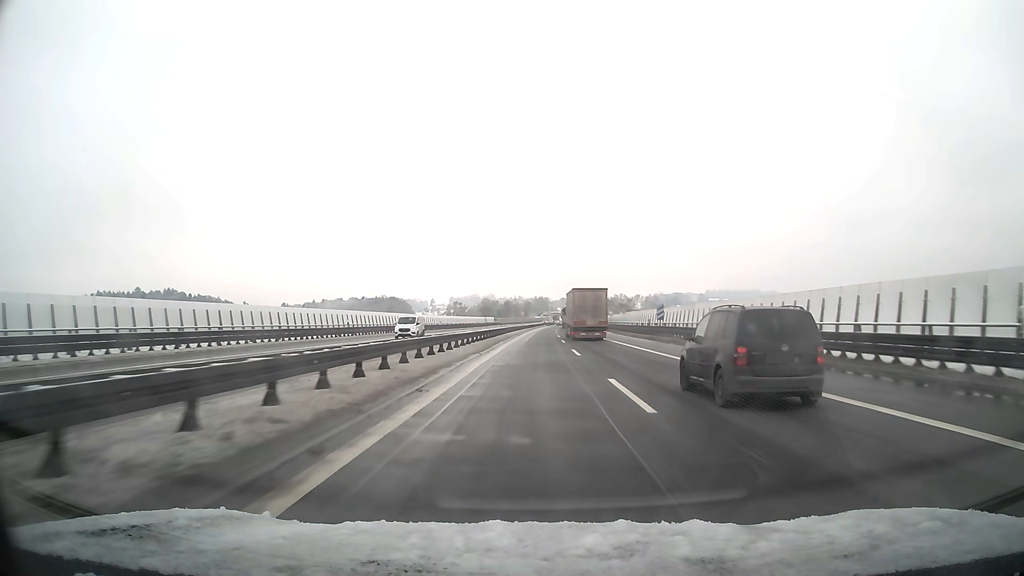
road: motorway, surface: asphalt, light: Day
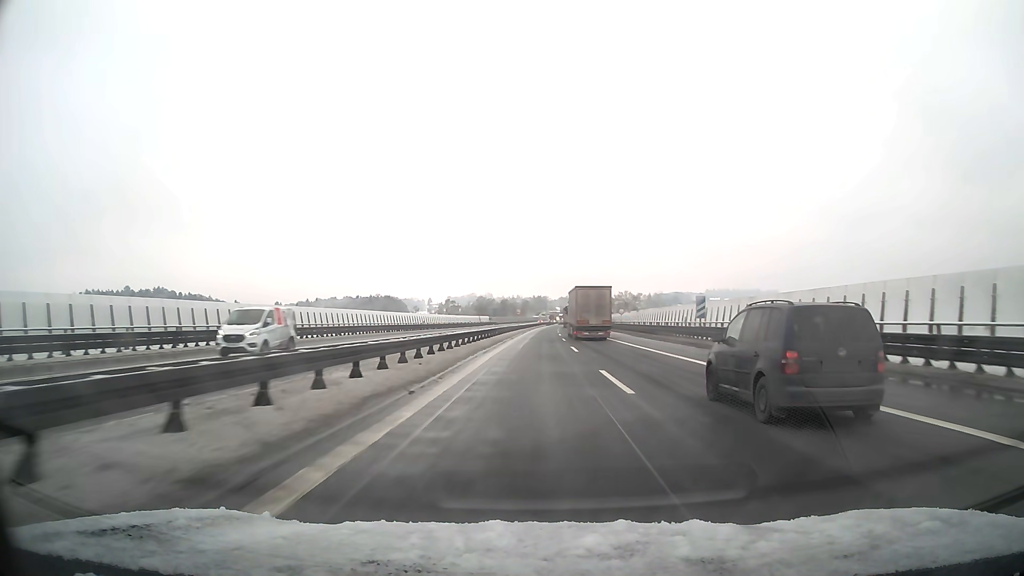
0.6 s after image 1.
(0.0, +15.5) m; 0°
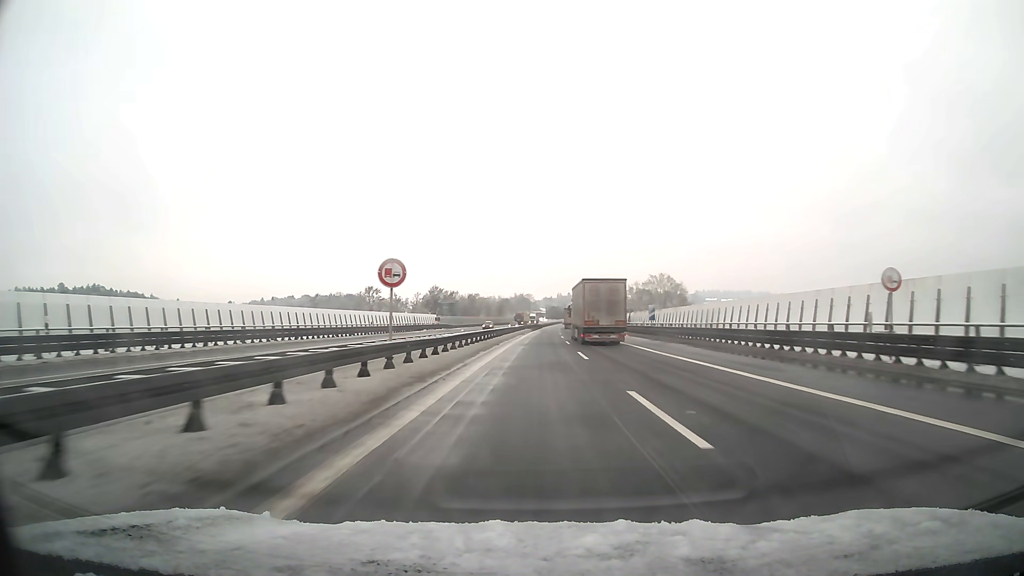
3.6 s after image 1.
(+1.0, +77.8) m; +1°
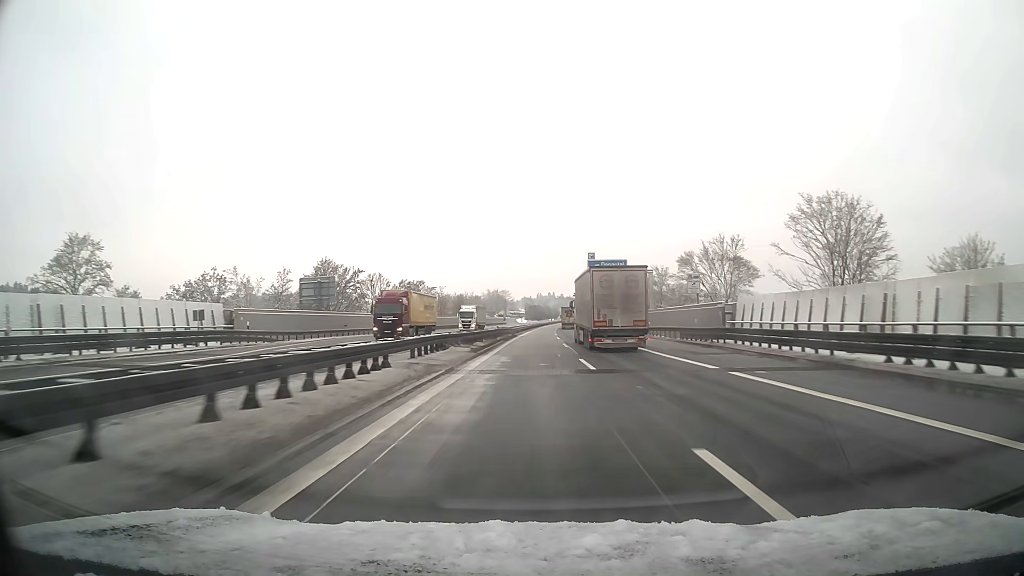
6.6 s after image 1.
(+1.3, +78.5) m; +2°
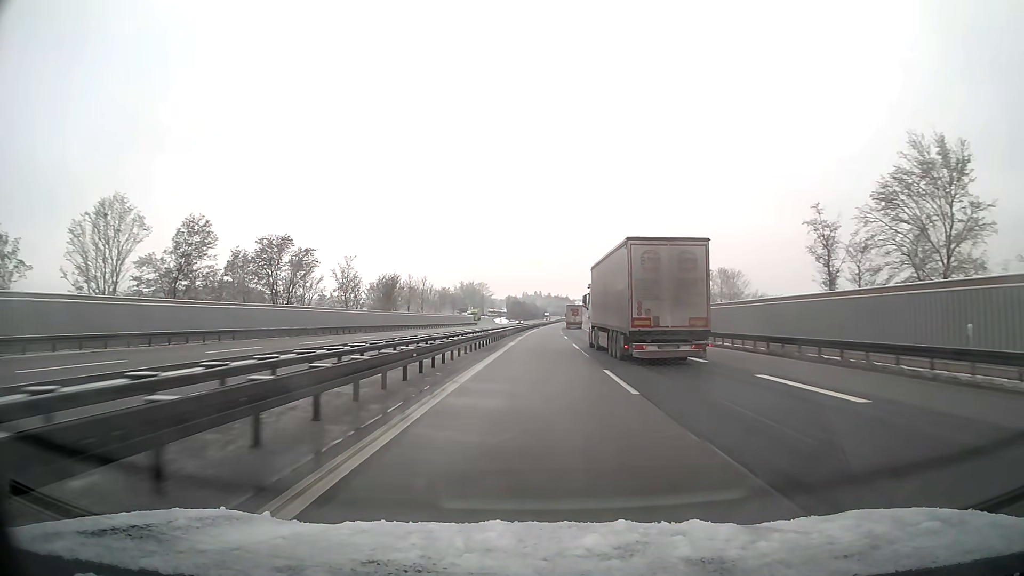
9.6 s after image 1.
(+0.8, +78.9) m; +1°
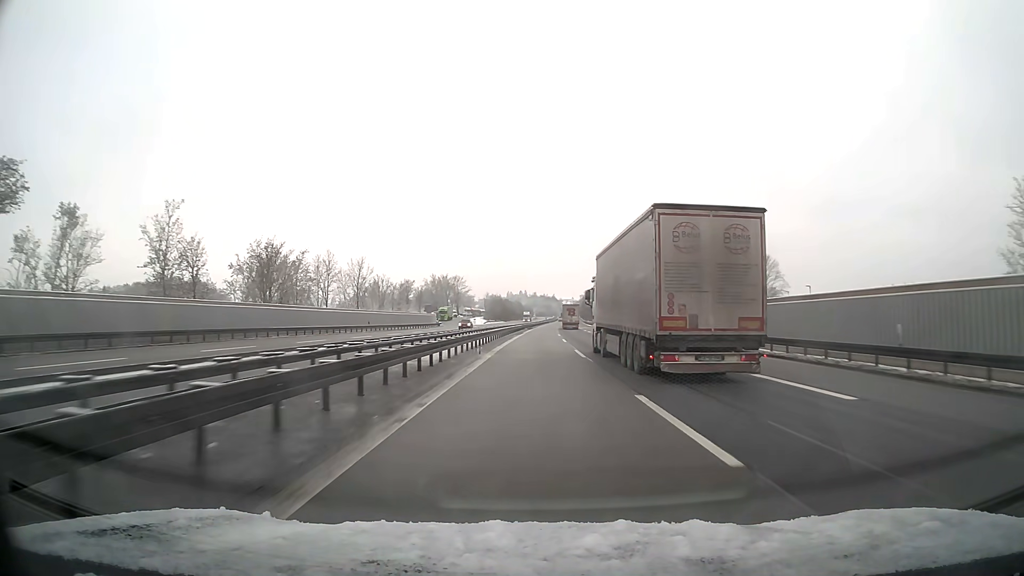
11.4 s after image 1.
(+0.5, +47.3) m; +1°
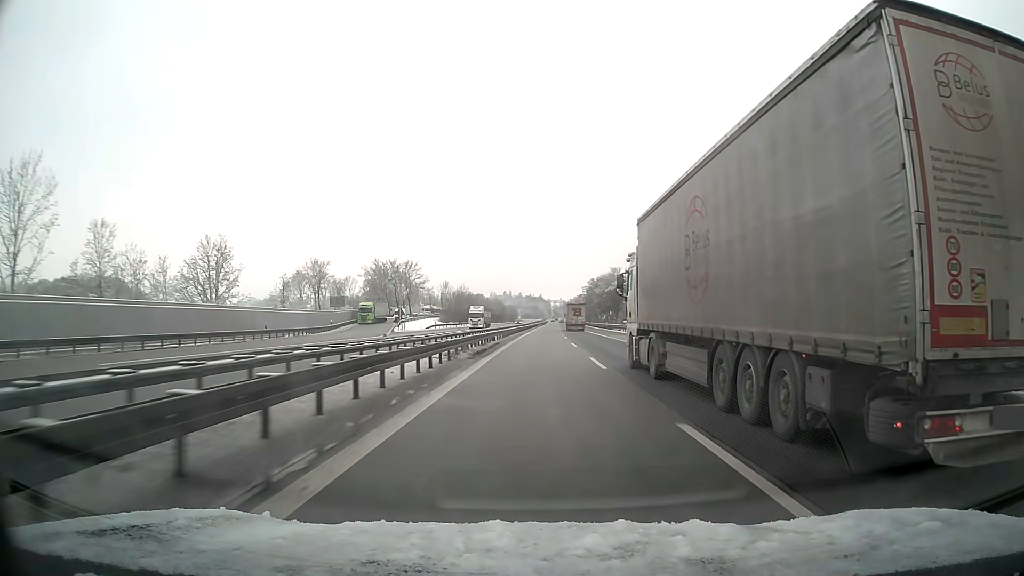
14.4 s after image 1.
(+0.9, +78.9) m; +1°
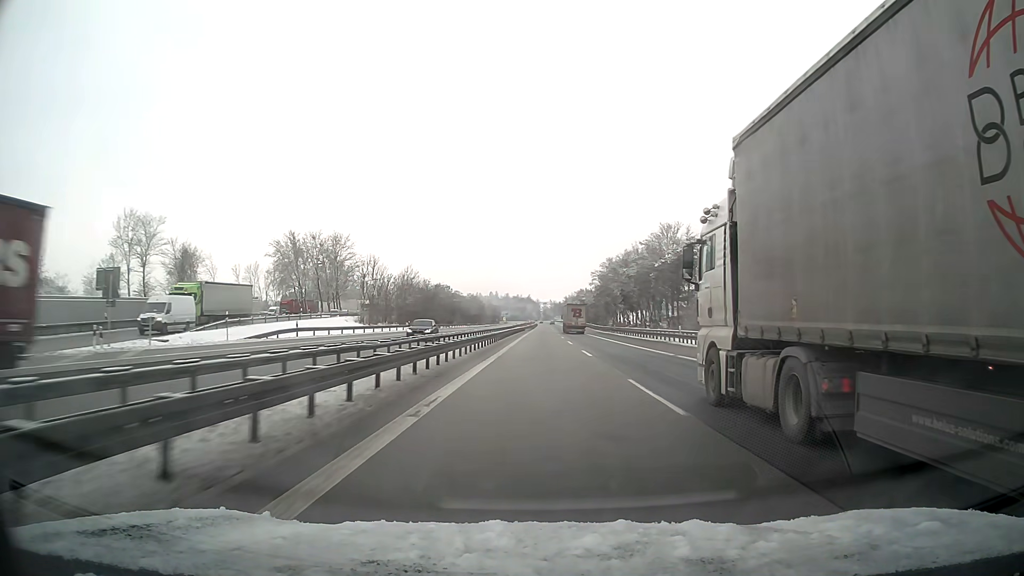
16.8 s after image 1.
(+0.6, +63.2) m; +1°
